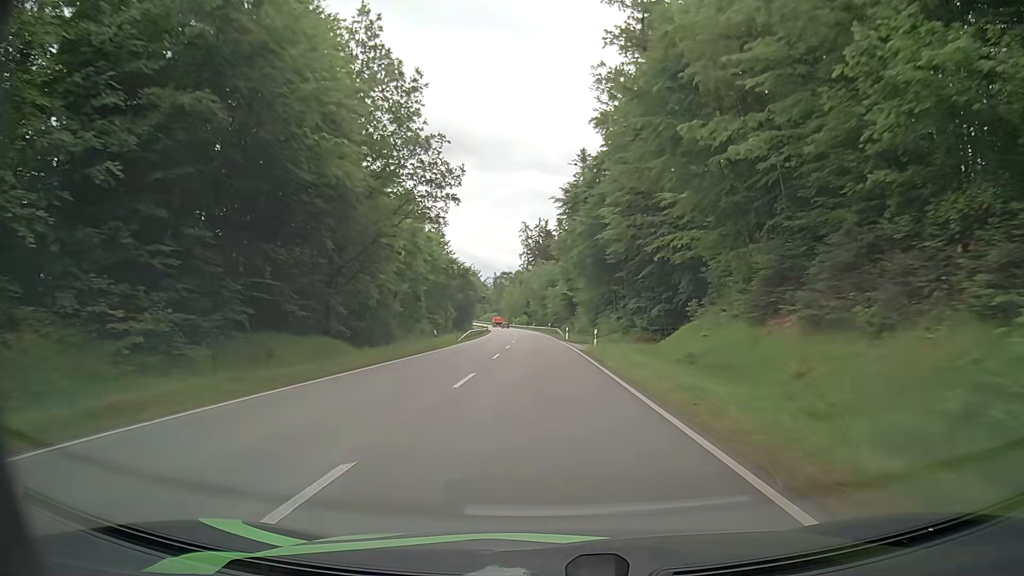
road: secondary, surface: asphalt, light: Day
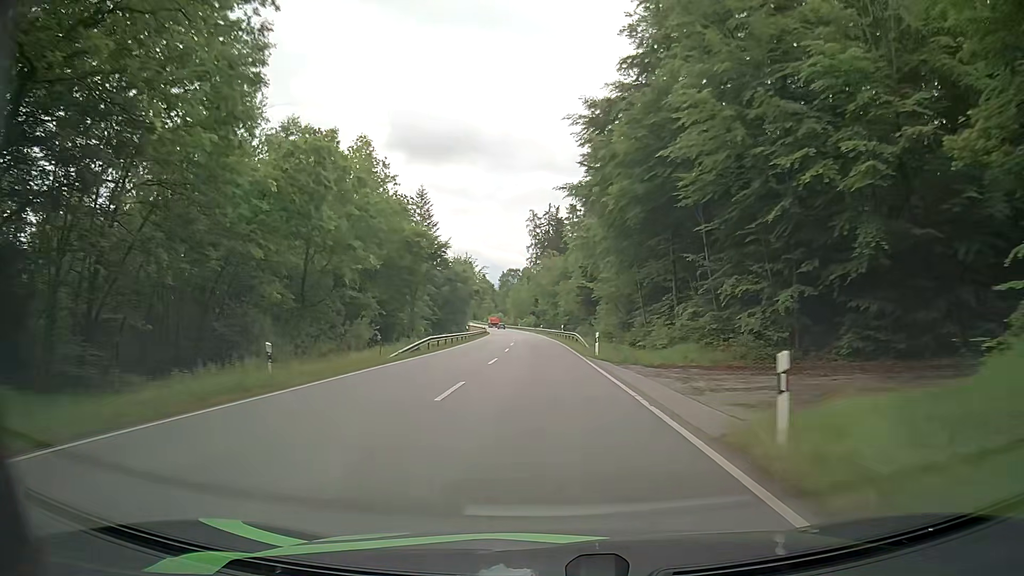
(0.0, +26.1) m; 0°
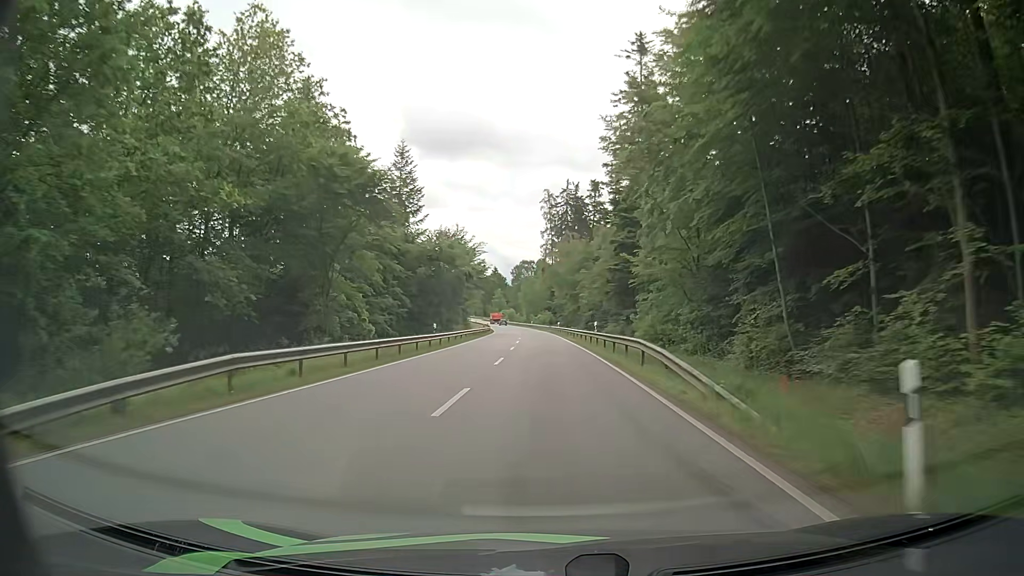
(-0.7, +26.2) m; -3°
(0, +10) (0, +20) (0, +30) (0, +40) (0, +50) (0, +60) (-1, +70) (-1, +80) (-2, +90) (-2, +100) m
